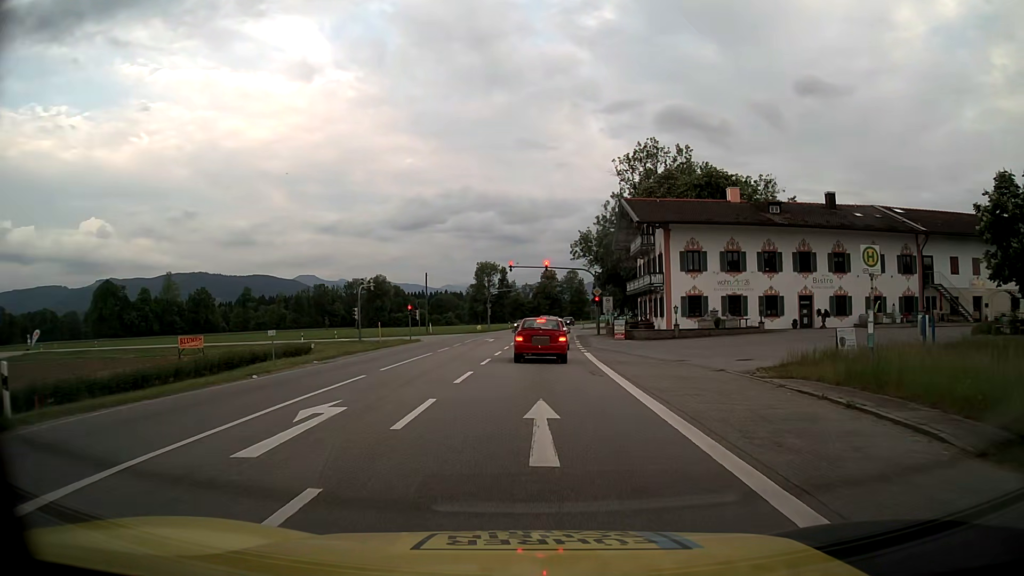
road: primary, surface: asphalt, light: Day
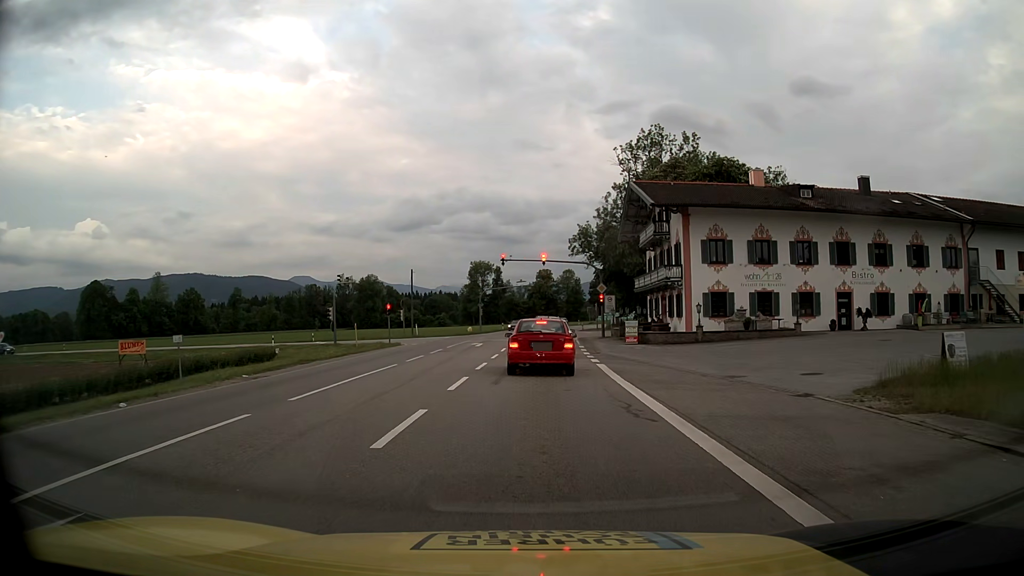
(0.0, +6.9) m; +1°
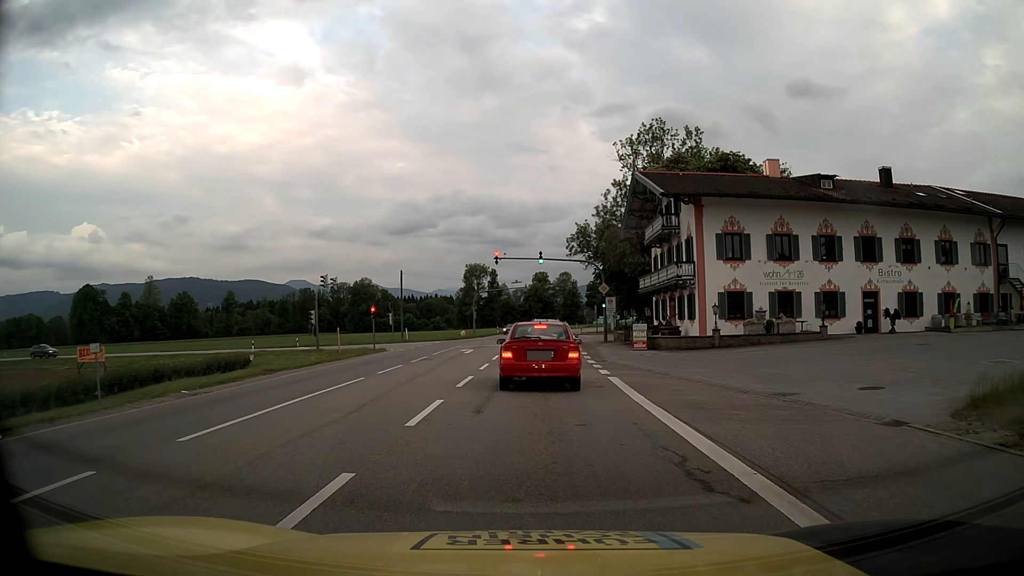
(0.0, +3.9) m; 0°
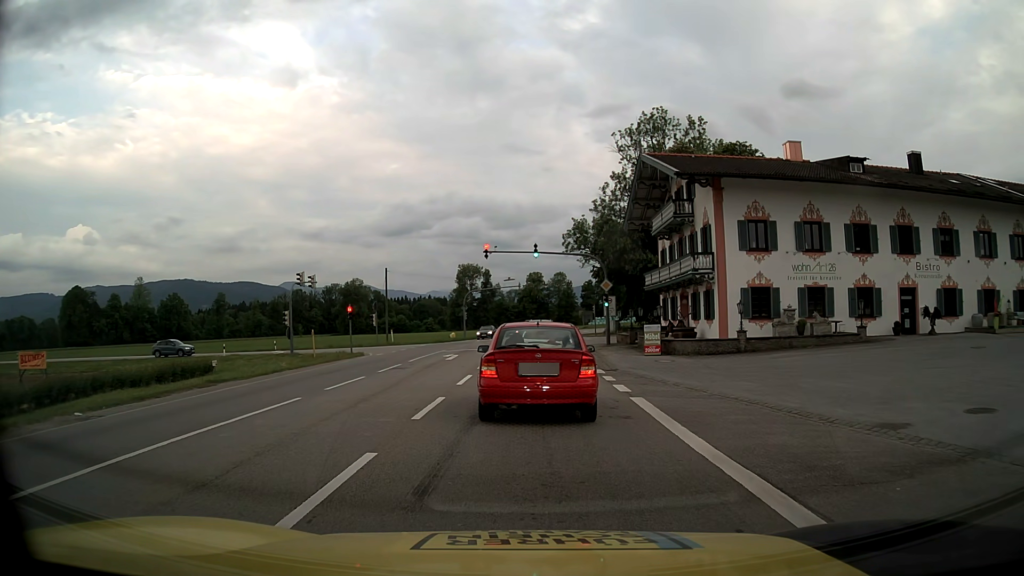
(+0.1, +4.8) m; +1°
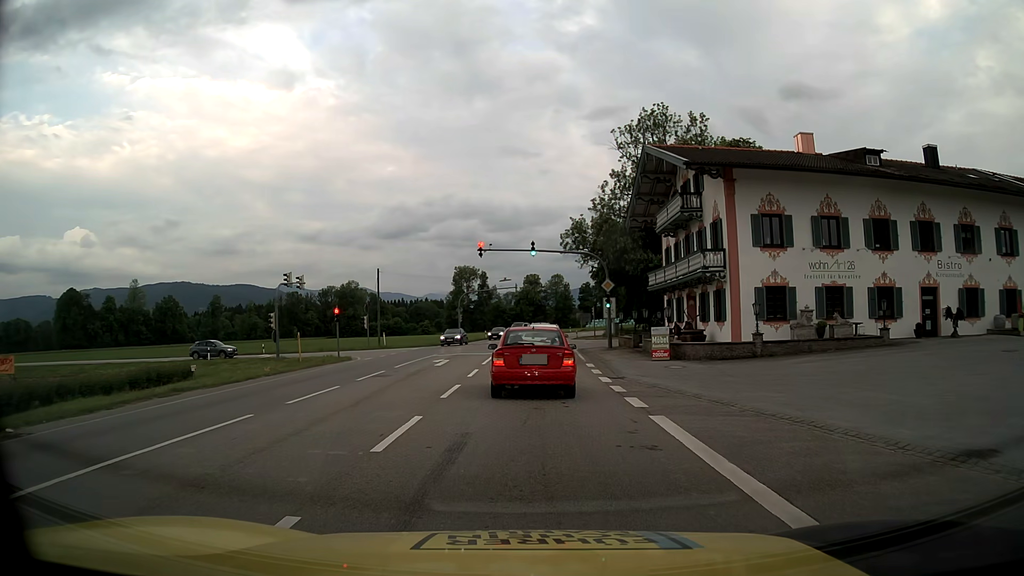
(0.0, +2.5) m; +1°
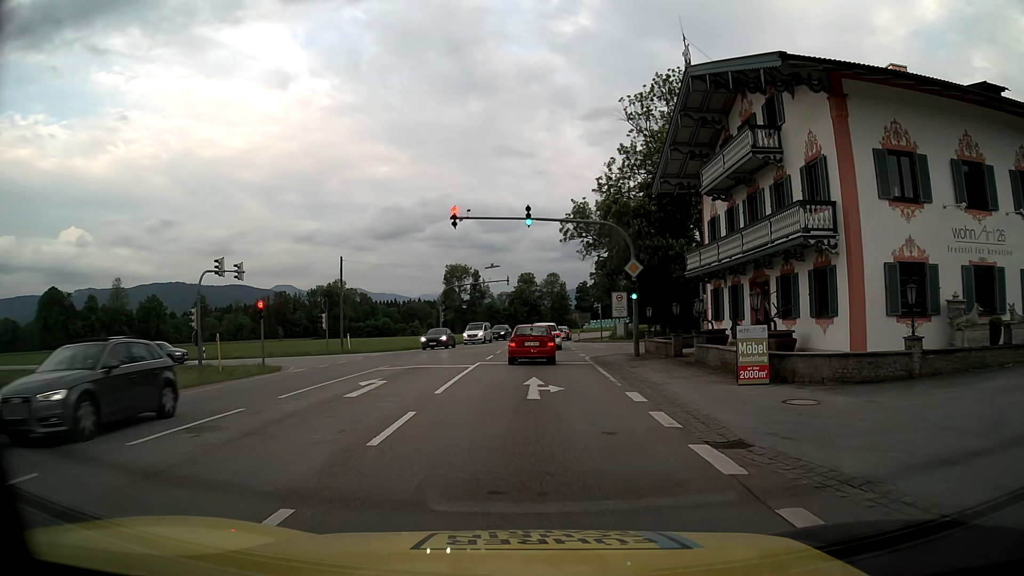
(0.0, +12.1) m; 0°
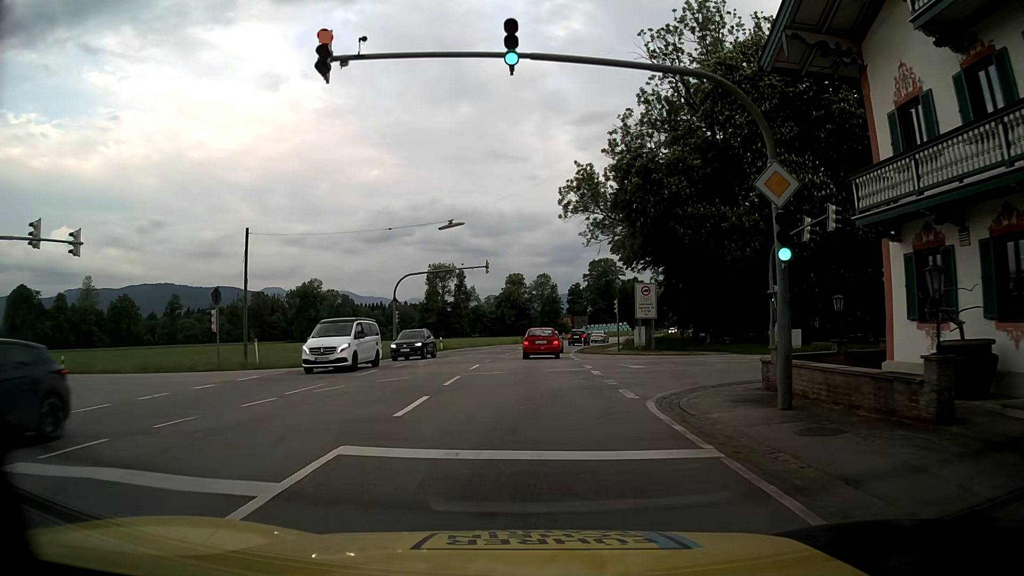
(+0.2, +18.2) m; +1°
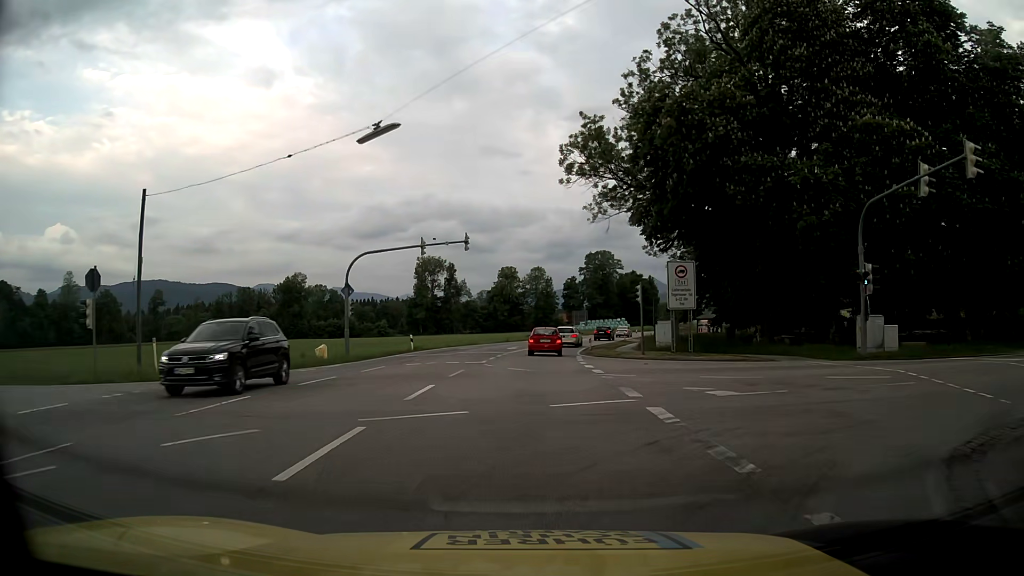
(+0.1, +11.2) m; 0°
(0, +10) (0, +20) (+1, +30) (+1, +40) (+3, +50) (+5, +60) (+7, +69) (+10, +79) (+12, +89) (+15, +98) m
